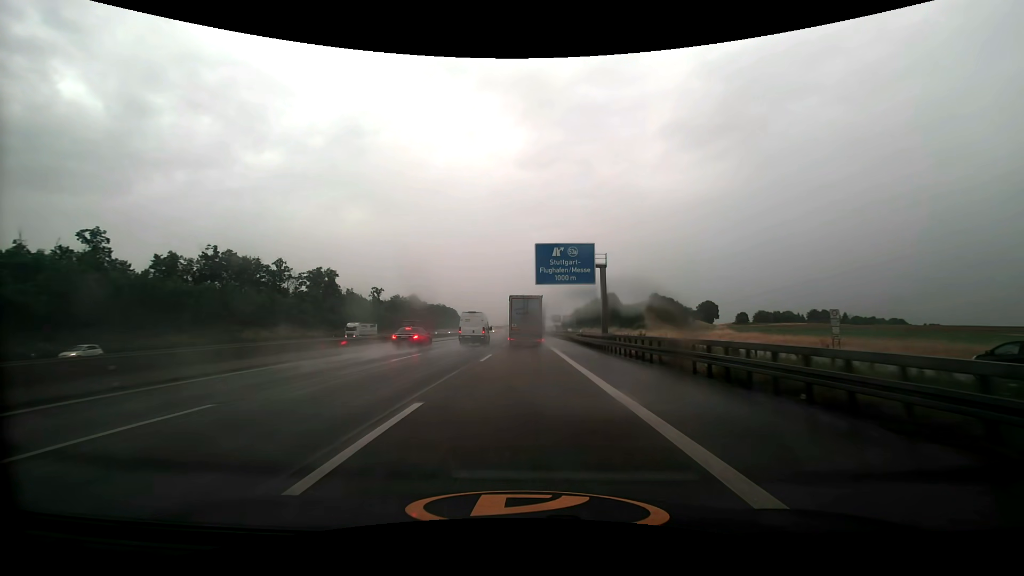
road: motorway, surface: asphalt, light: Day
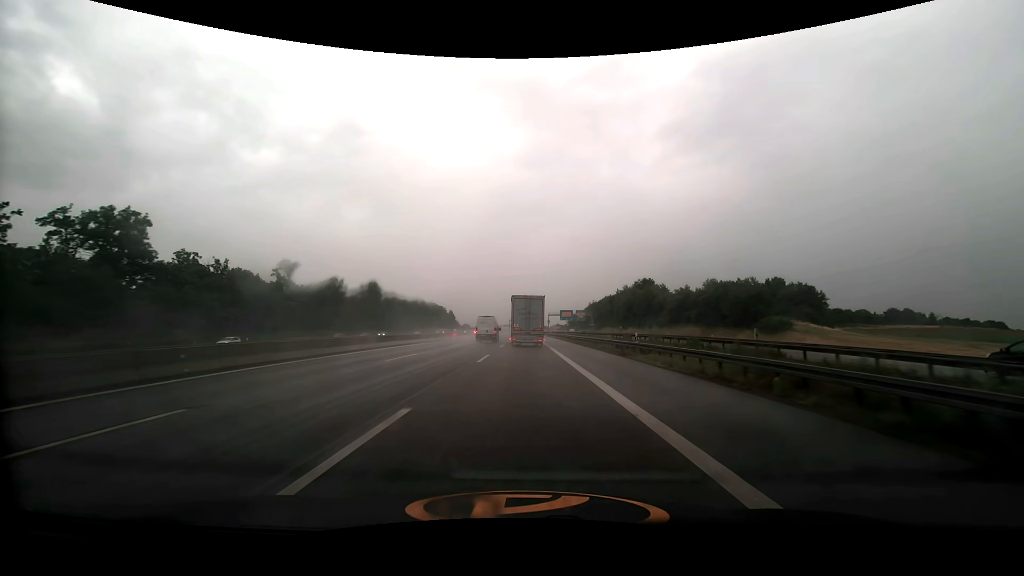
(+0.1, +72.8) m; 0°
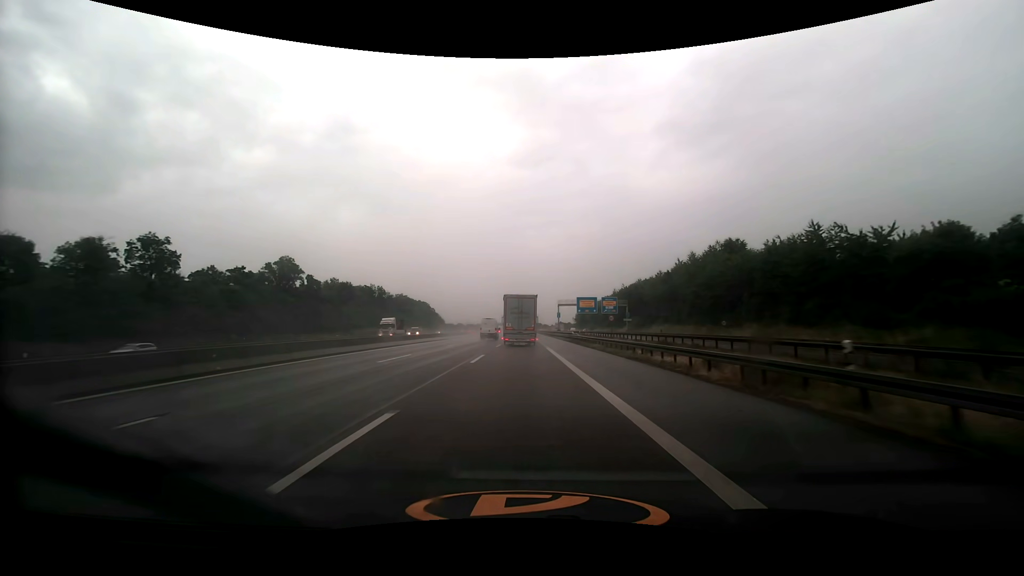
(+0.1, +72.3) m; 0°
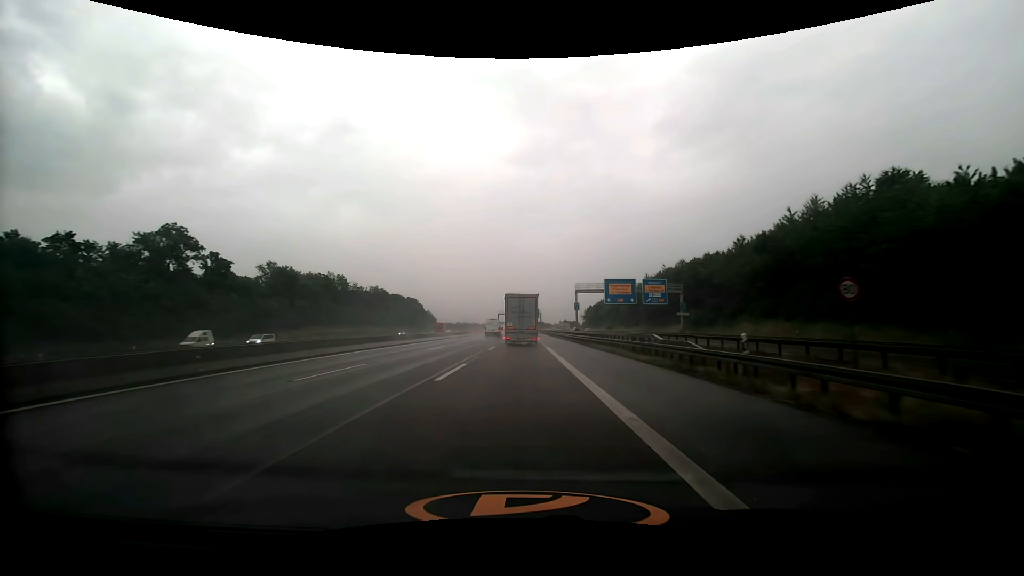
(0.0, +43.0) m; 0°
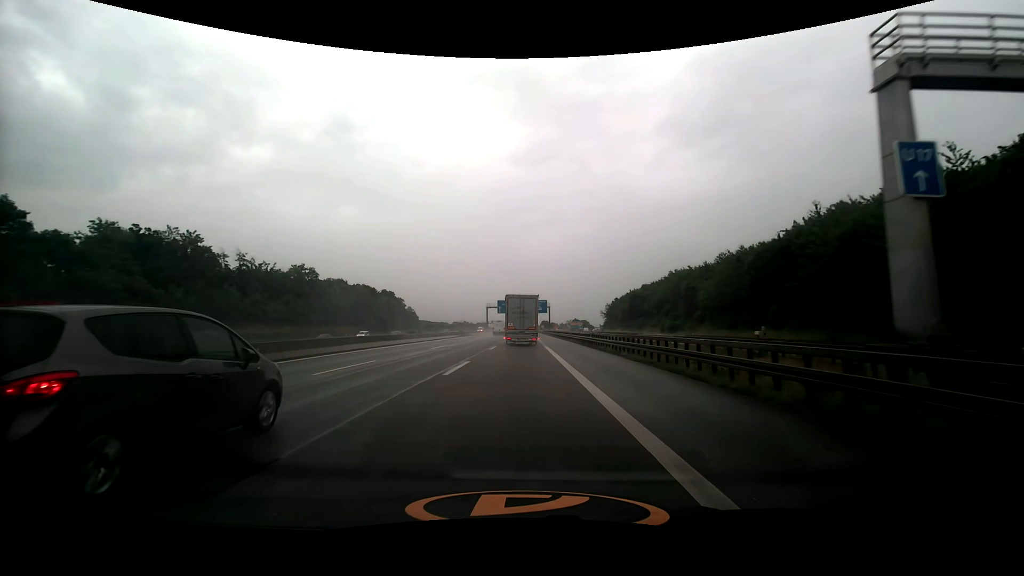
(-0.1, +70.5) m; 0°
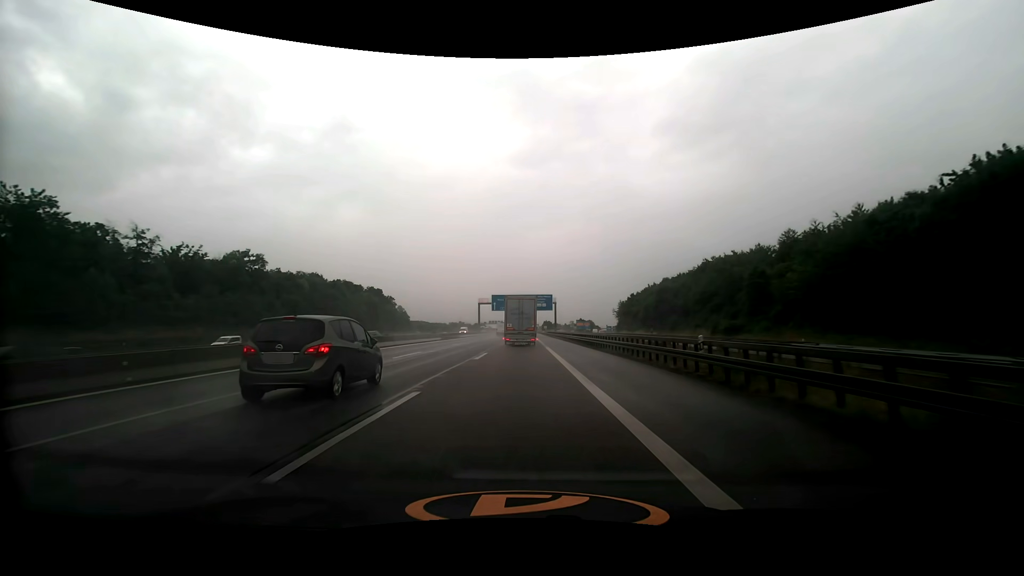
(0.0, +27.8) m; 0°
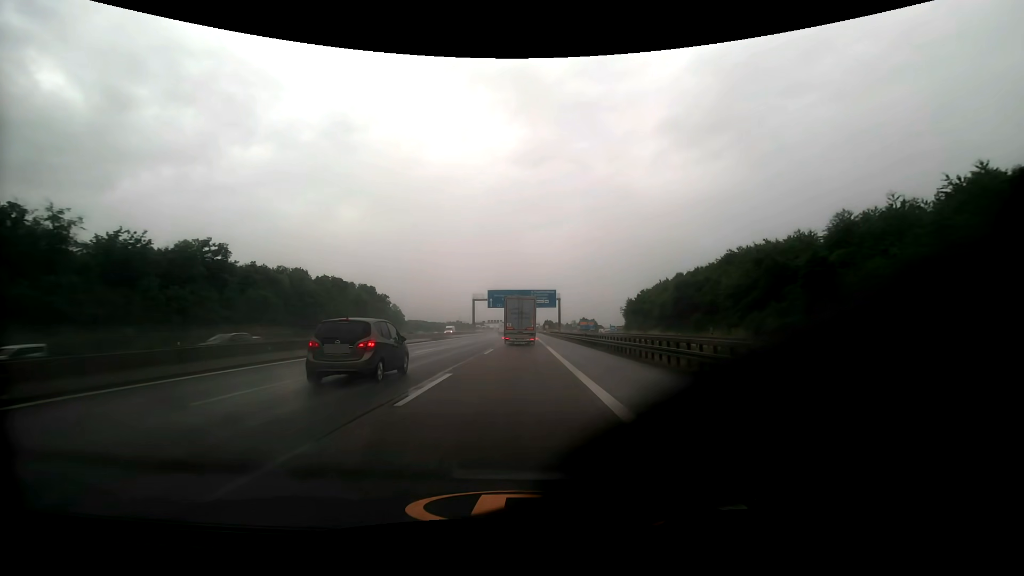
(0.0, +13.8) m; 0°
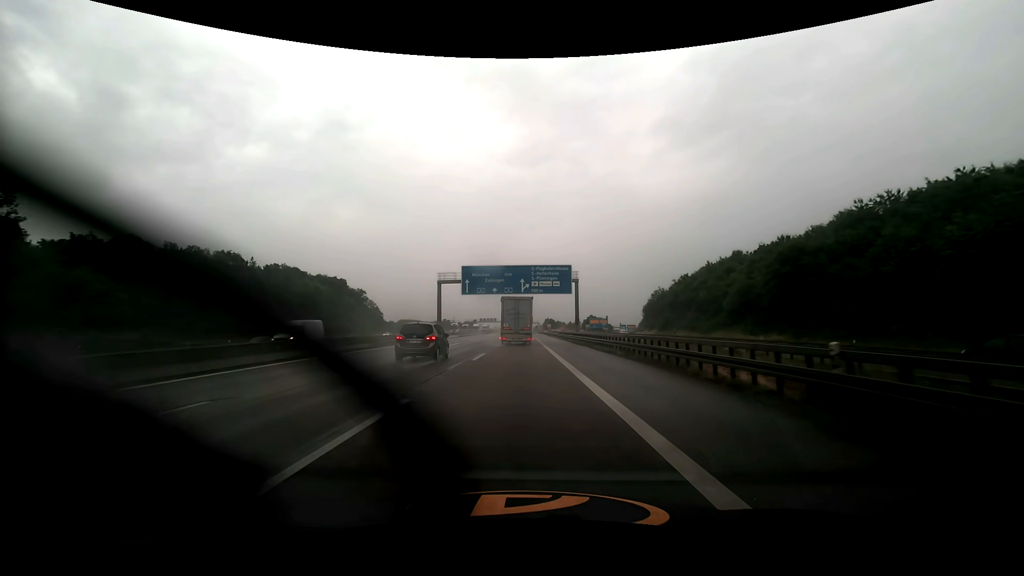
(+0.1, +41.5) m; 0°
(0, +10) (0, +20) (0, +30) (0, +40) (0, +50) (0, +60) (0, +70) (0, +80) (0, +90) (0, +100) m
